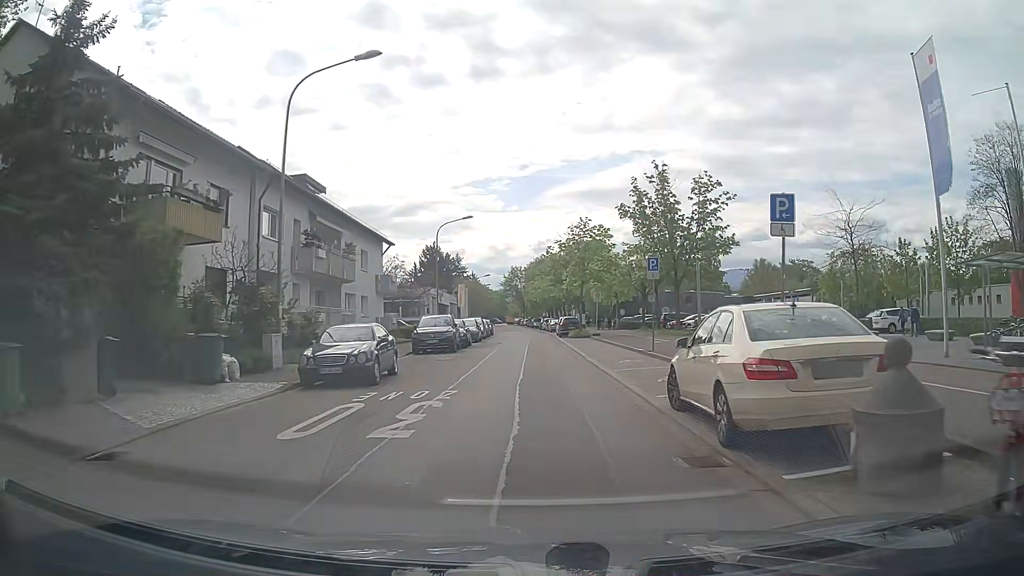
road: residential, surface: asphalt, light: Day
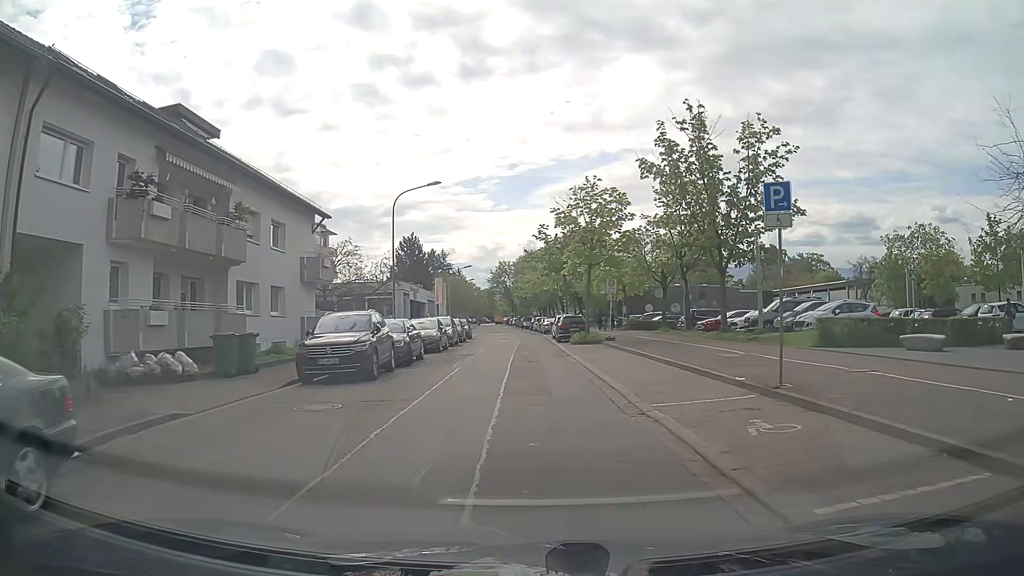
(+0.2, +13.4) m; +1°
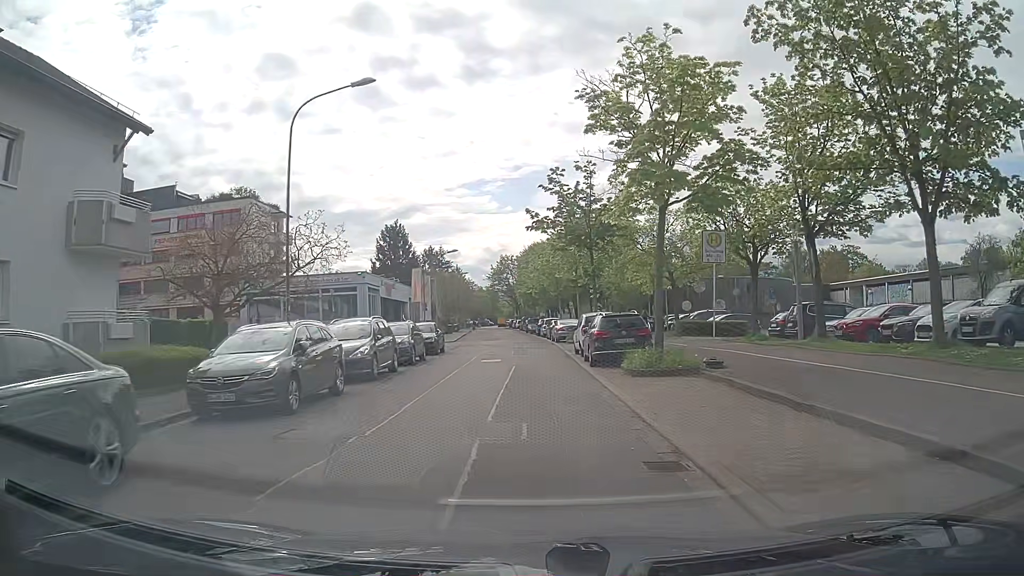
(0.0, +18.3) m; 0°
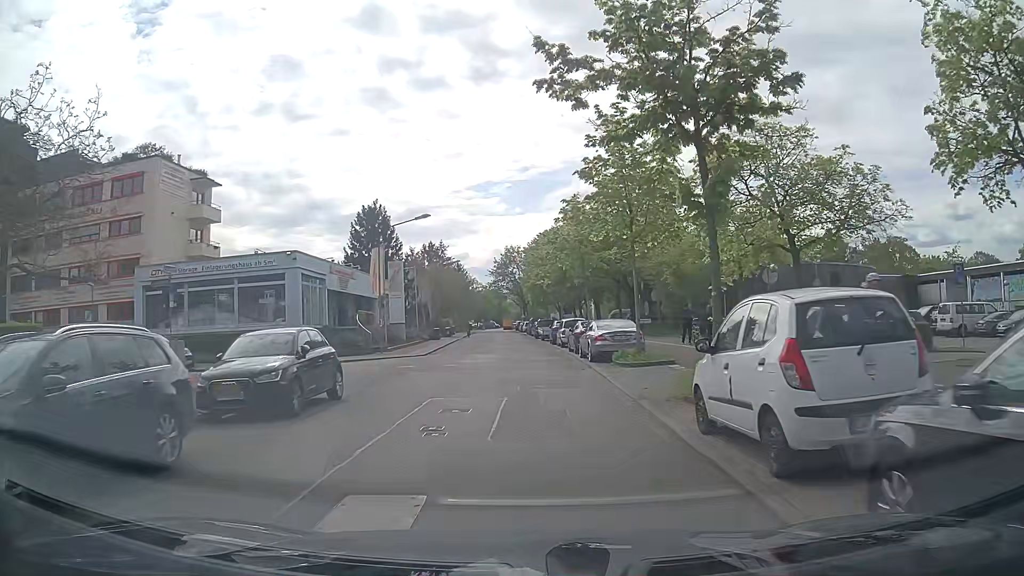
(-0.2, +18.6) m; -1°
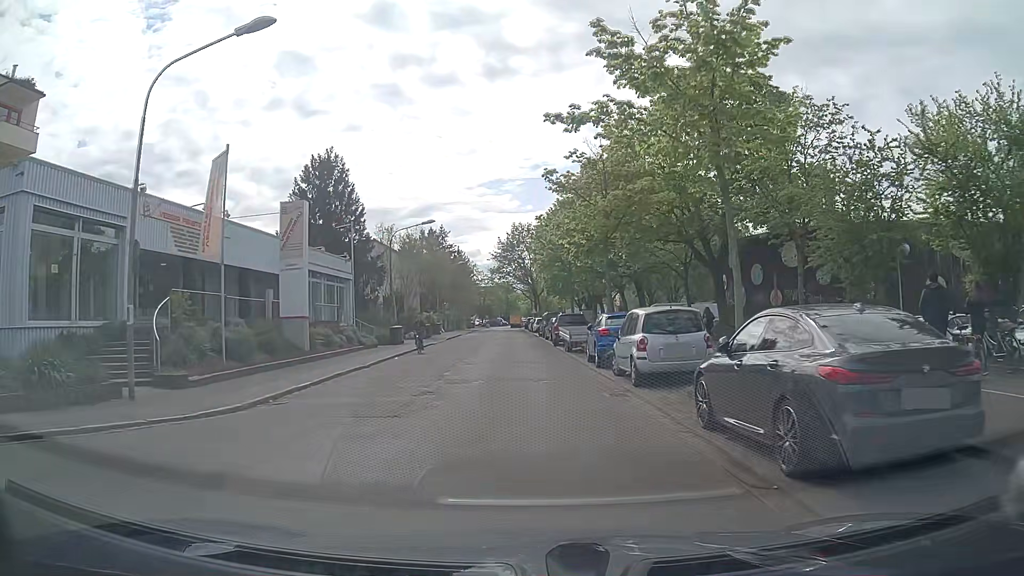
(-0.3, +23.6) m; -3°
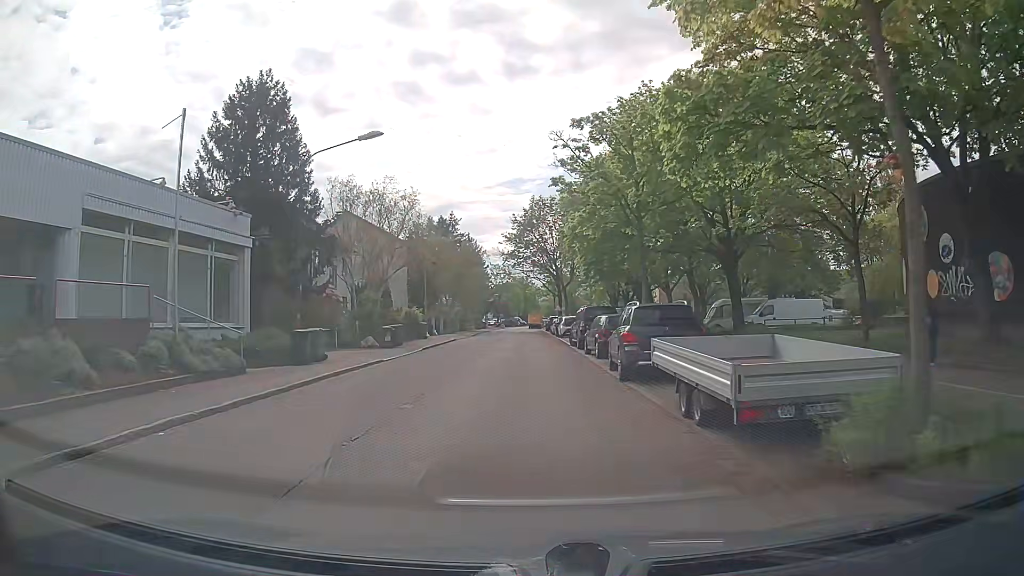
(+0.1, +19.4) m; -1°
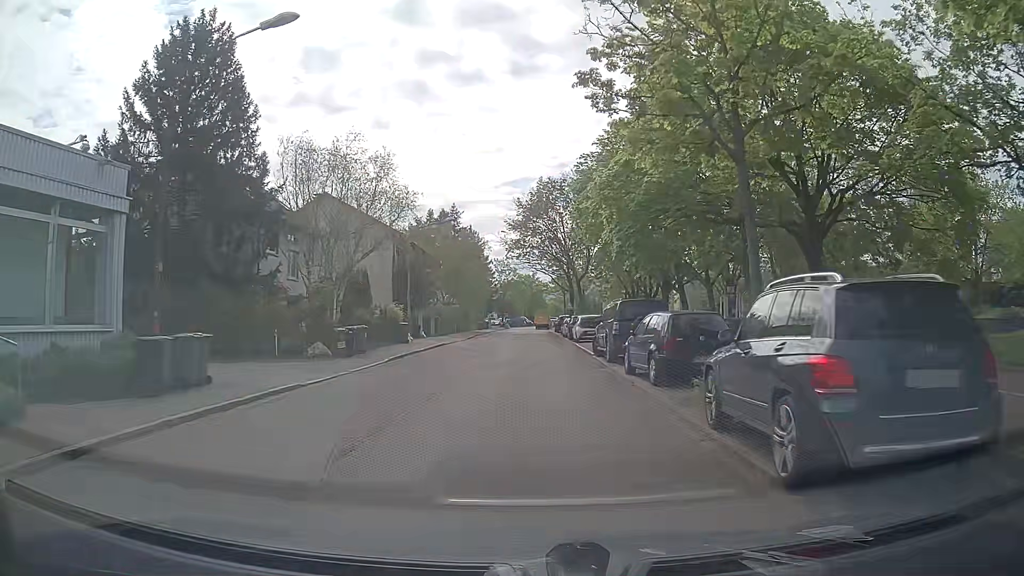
(0.0, +9.2) m; -1°
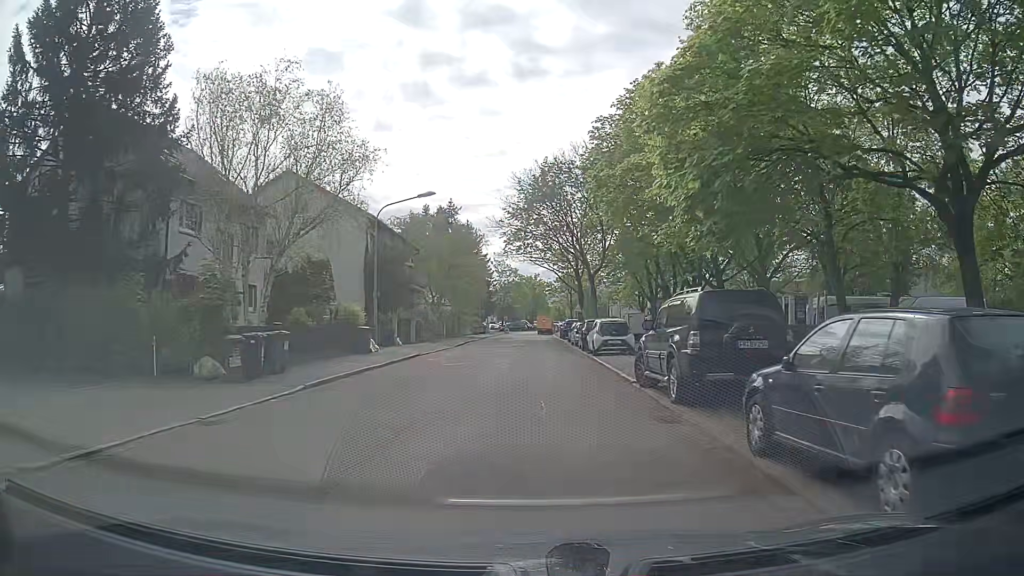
(+0.1, +9.1) m; +1°
